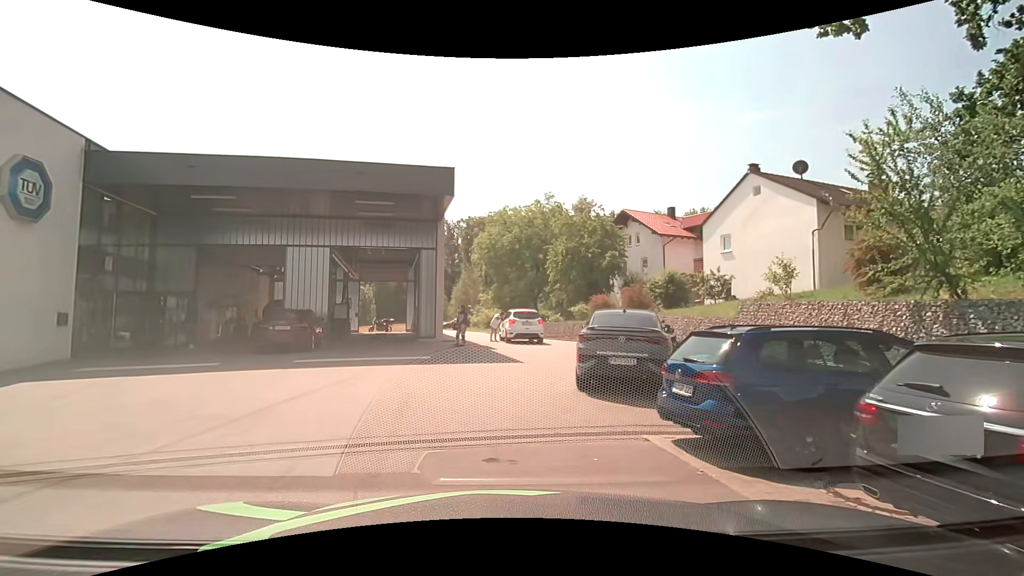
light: Day
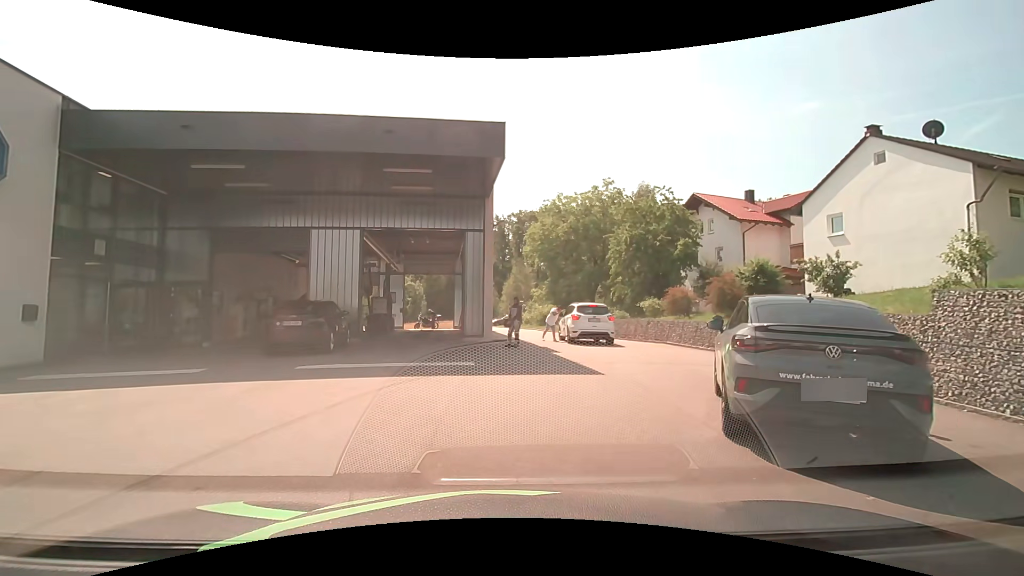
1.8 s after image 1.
(-0.2, +4.2) m; -6°
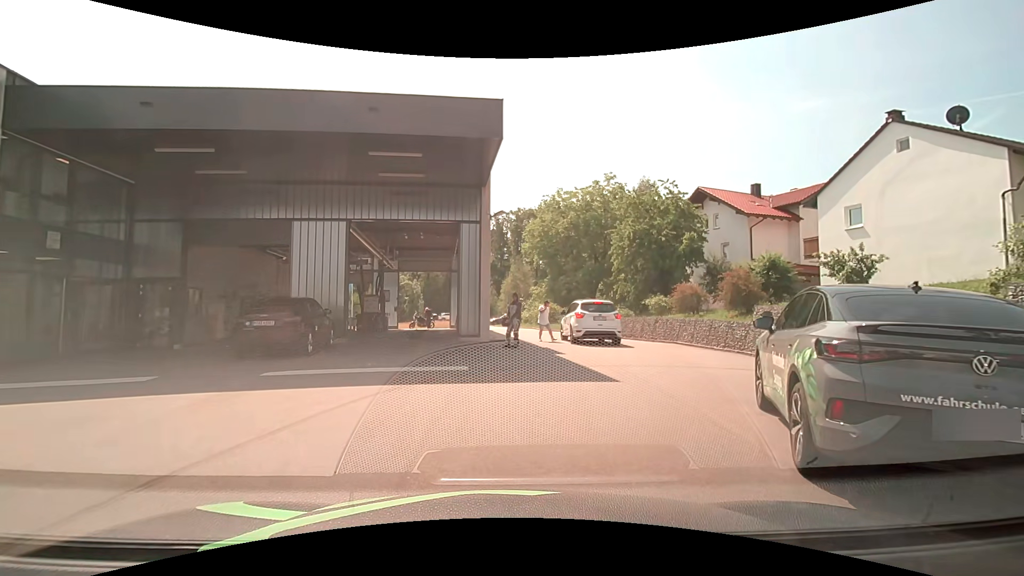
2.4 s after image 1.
(0.0, +1.5) m; +1°
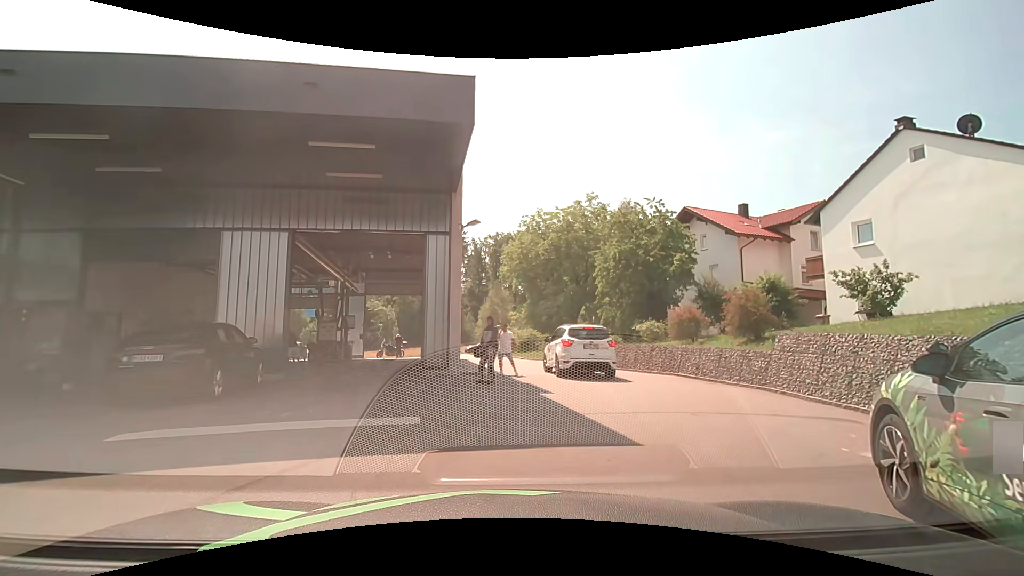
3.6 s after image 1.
(+0.1, +2.9) m; +2°
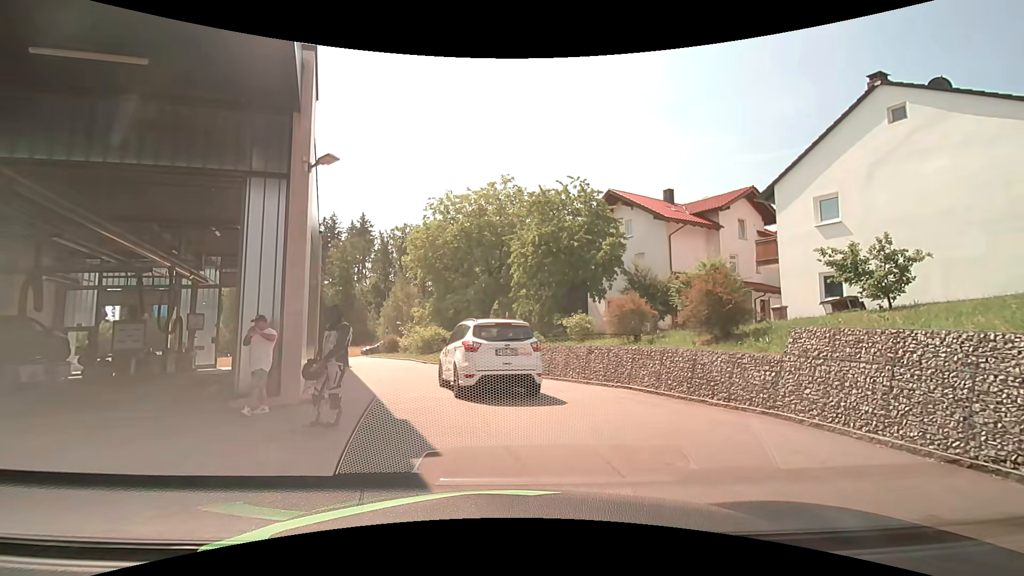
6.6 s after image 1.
(+0.5, +5.5) m; +8°
